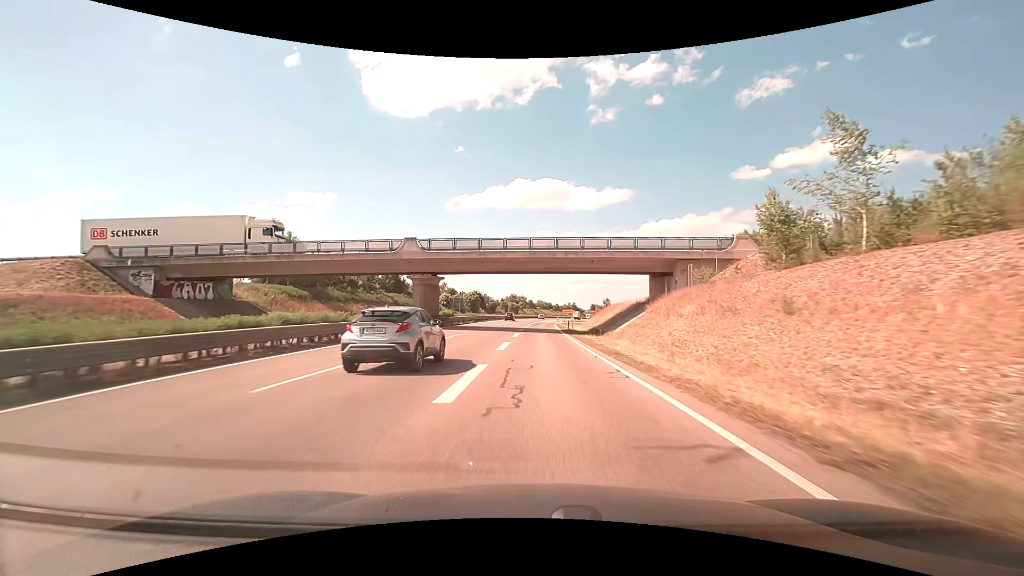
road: trunk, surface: asphalt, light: Day
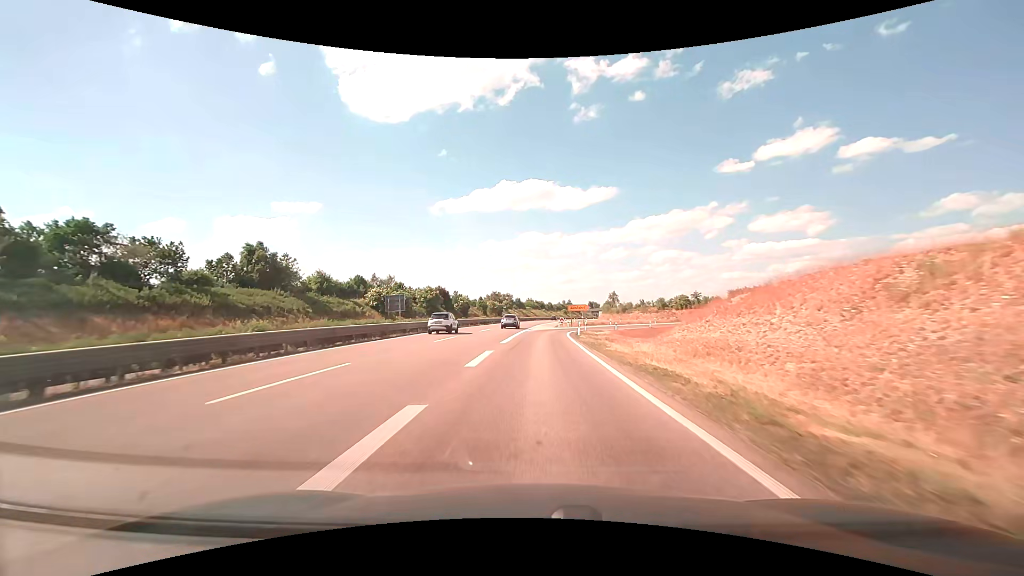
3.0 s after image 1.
(+0.6, +53.5) m; +1°
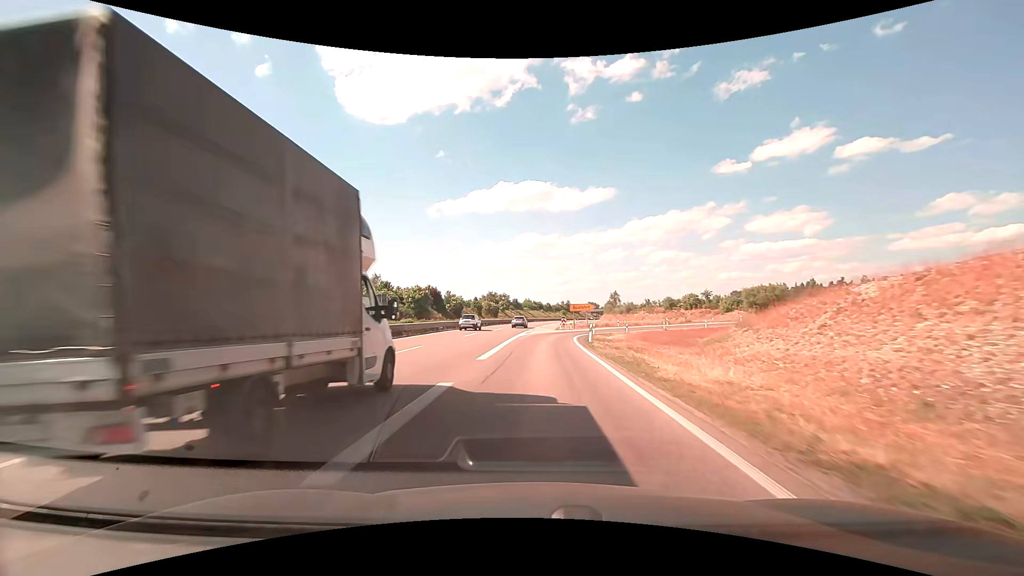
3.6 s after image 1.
(0.0, +9.0) m; 0°
(0, +10) (0, +20) (+1, +30) (+2, +40) (+4, +50) (+8, +59) (+14, +67) (+21, +74) (+29, +80) (+38, +84) m
